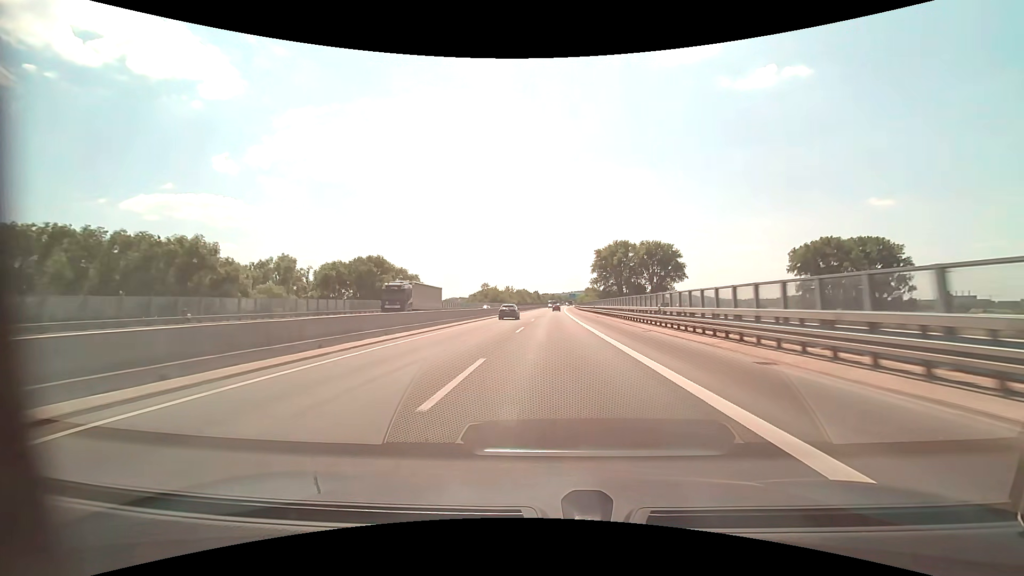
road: motorway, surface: asphalt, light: Day
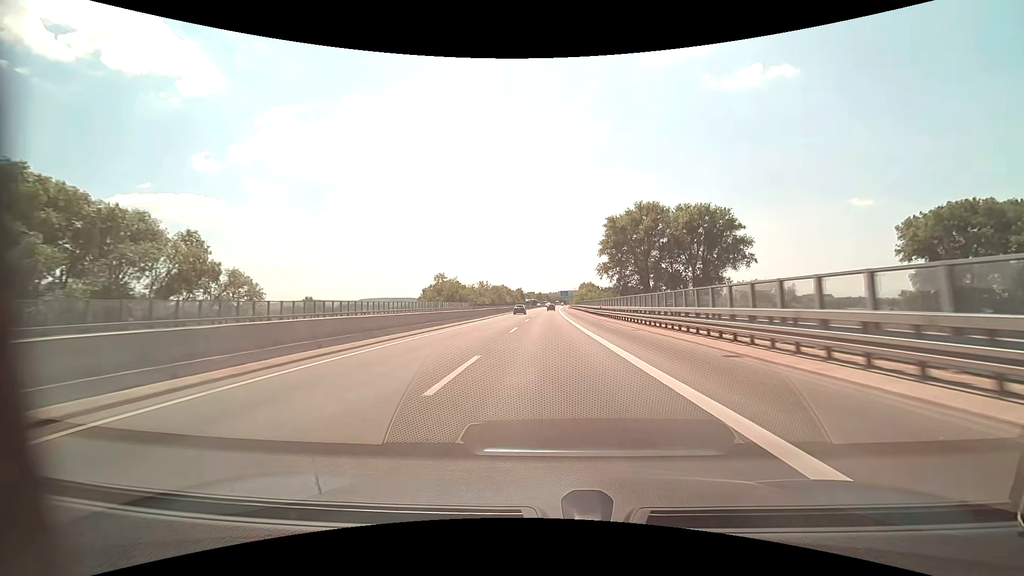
(+1.1, +71.1) m; +1°
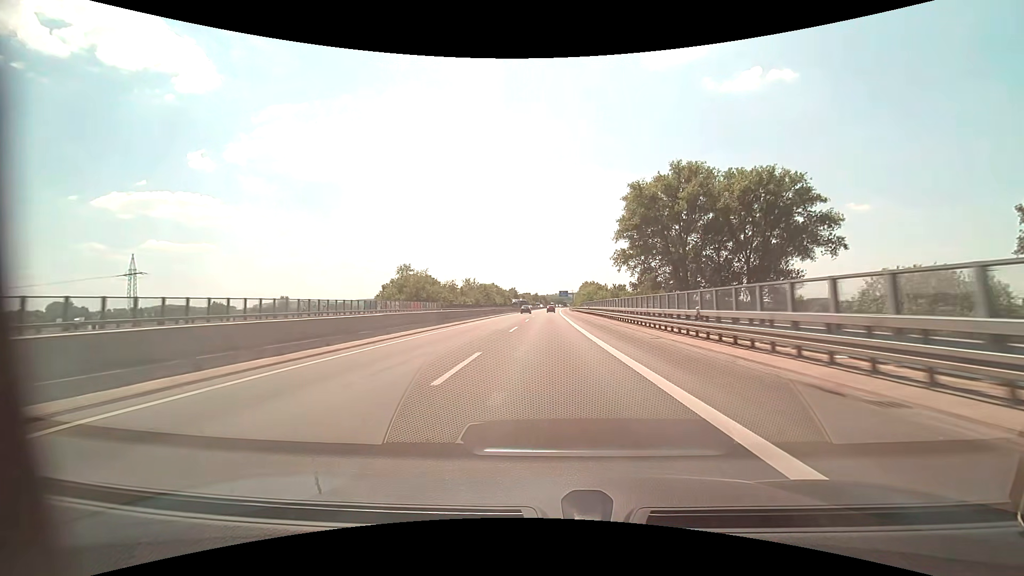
(+0.1, +35.1) m; 0°
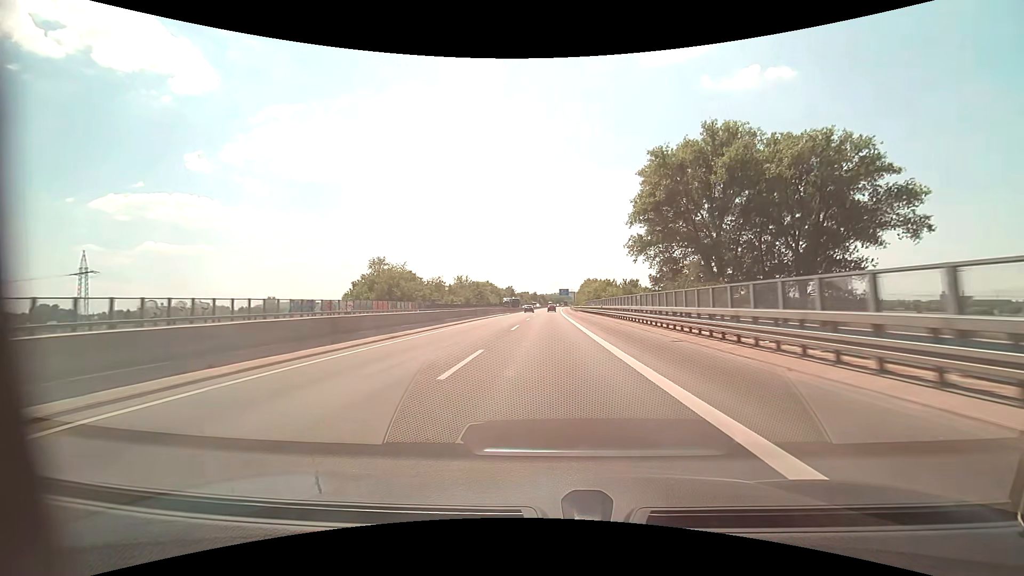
(0.0, +17.6) m; 0°
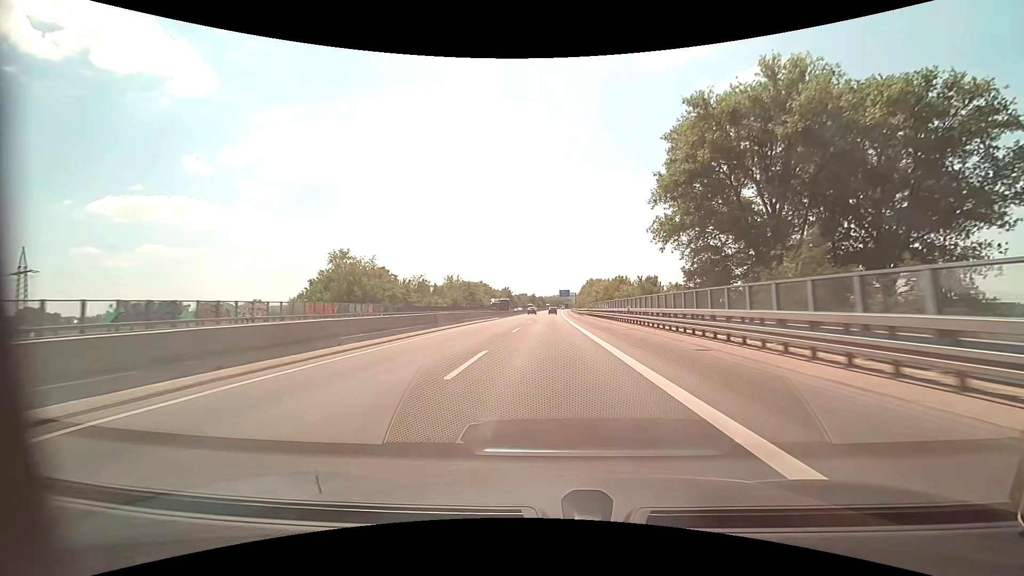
(0.0, +17.8) m; 0°
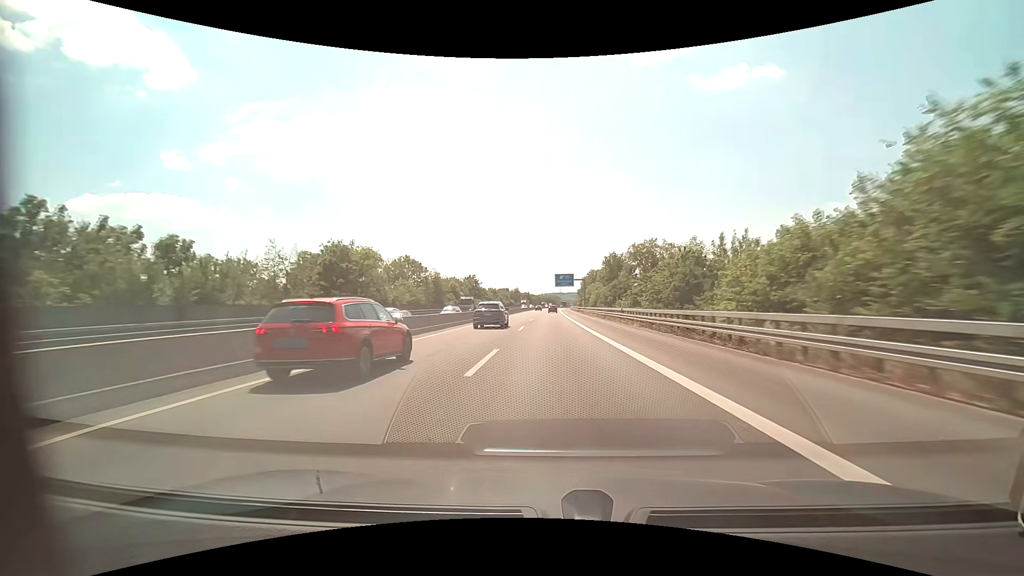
(+0.6, +90.5) m; +1°
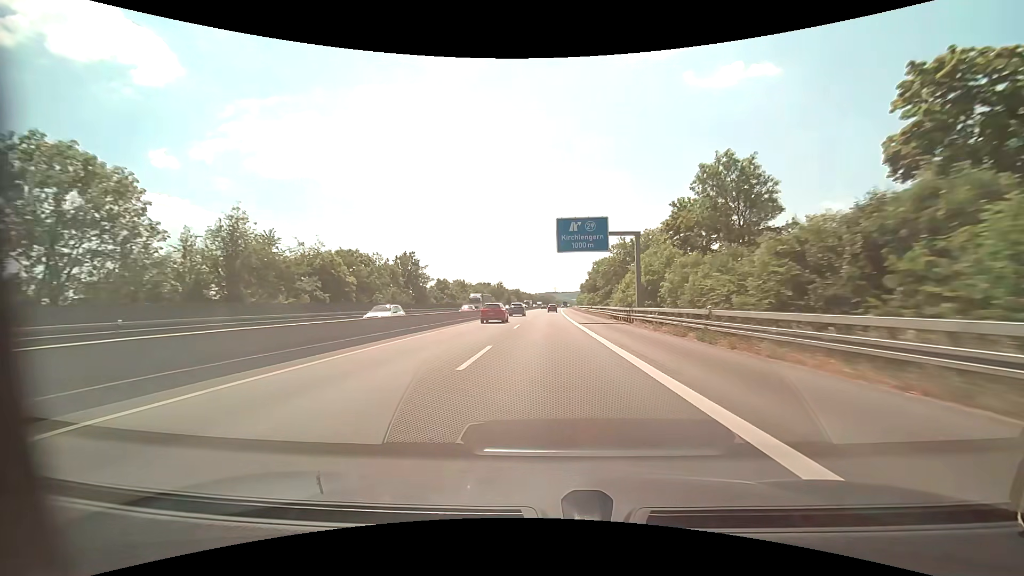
(+0.8, +71.3) m; +1°
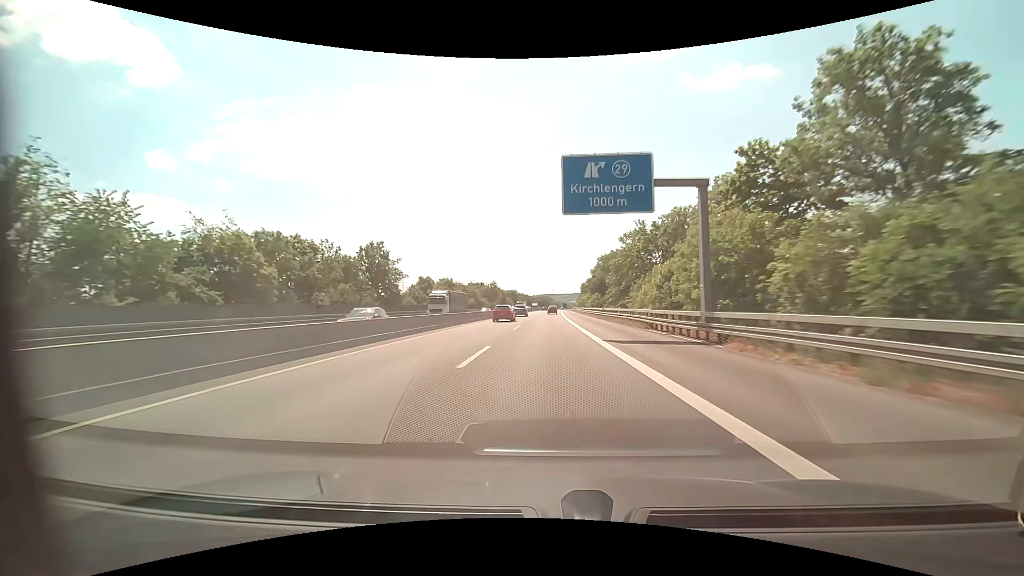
(0.0, +17.6) m; 0°
(0, +10) (0, +20) (0, +30) (0, +40) (0, +50) (0, +60) (+1, +70) (+1, +80) (+1, +90) (+1, +100) m
